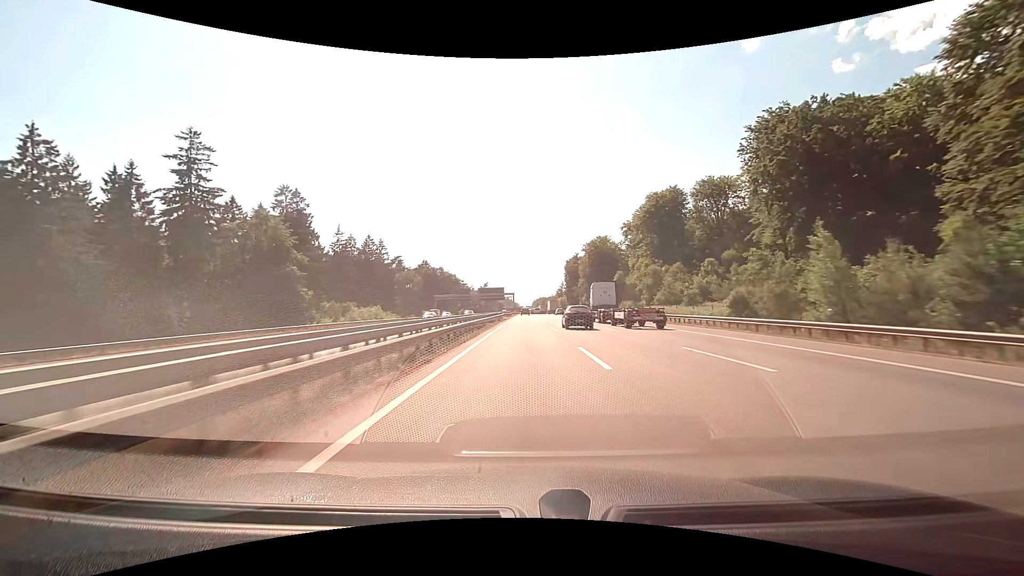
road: motorway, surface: concrete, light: Day
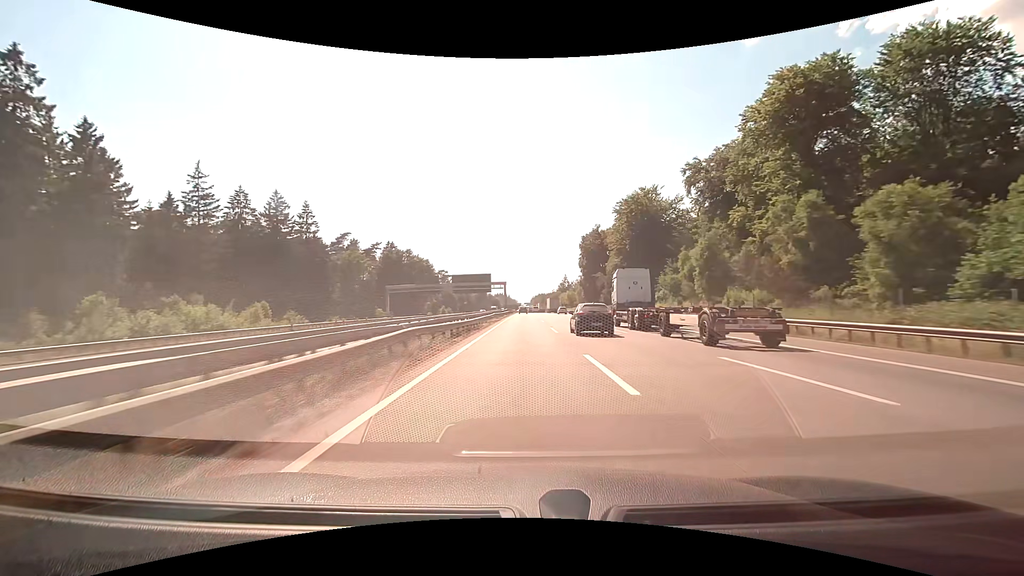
(+0.1, +57.7) m; 0°
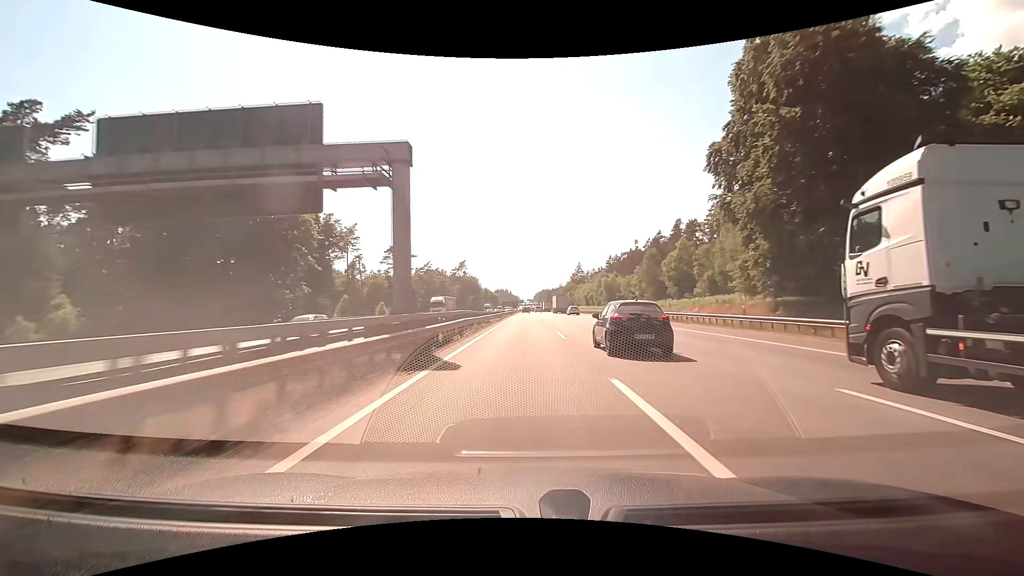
(0.0, +95.9) m; 0°
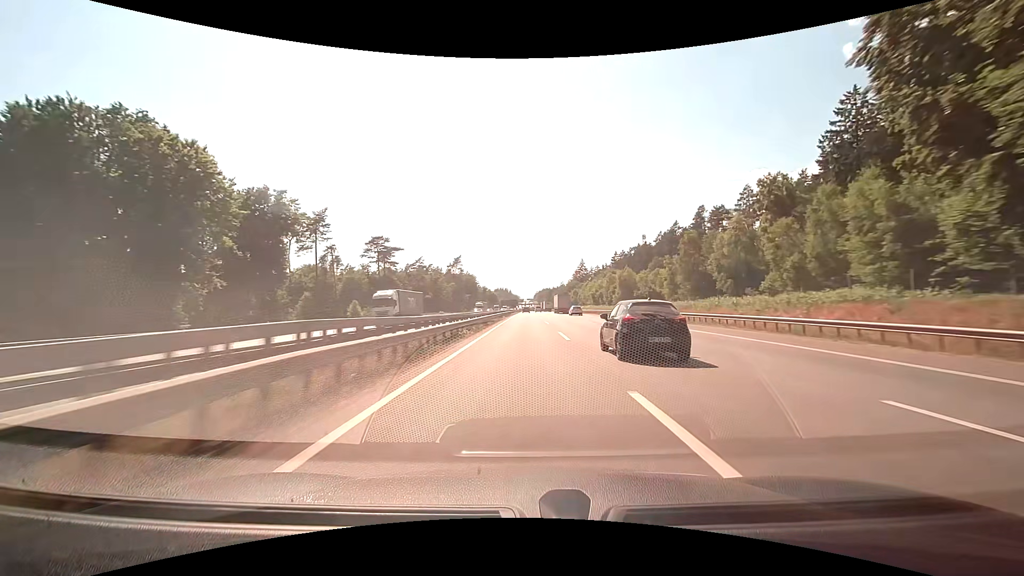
(0.0, +19.1) m; 0°
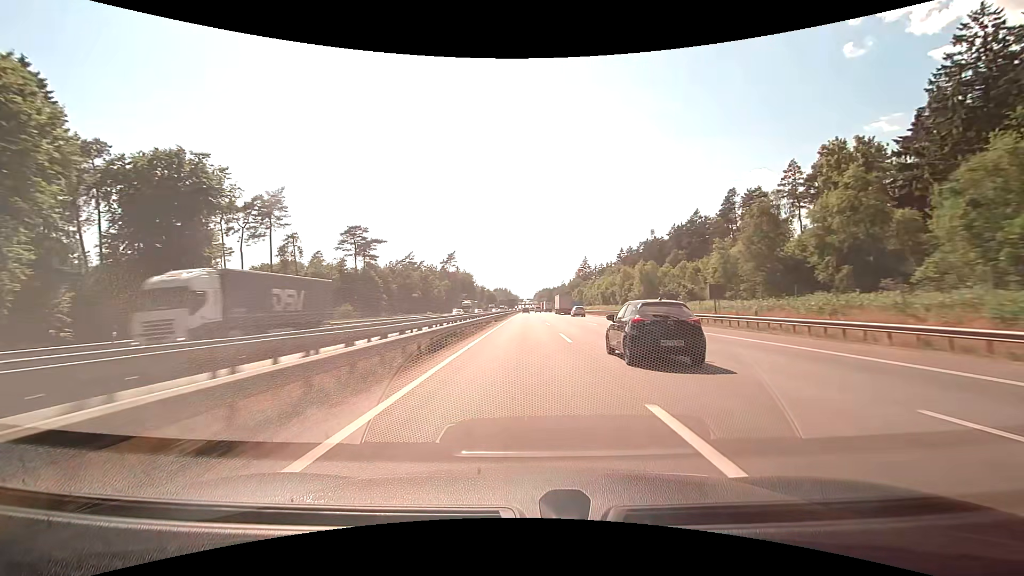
(0.0, +19.1) m; 0°
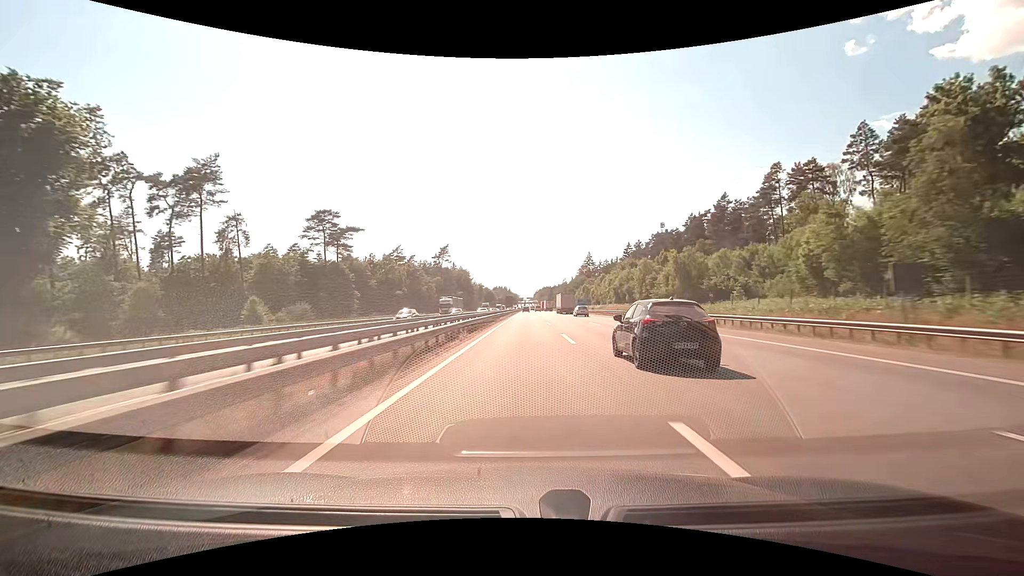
(0.0, +19.1) m; 0°
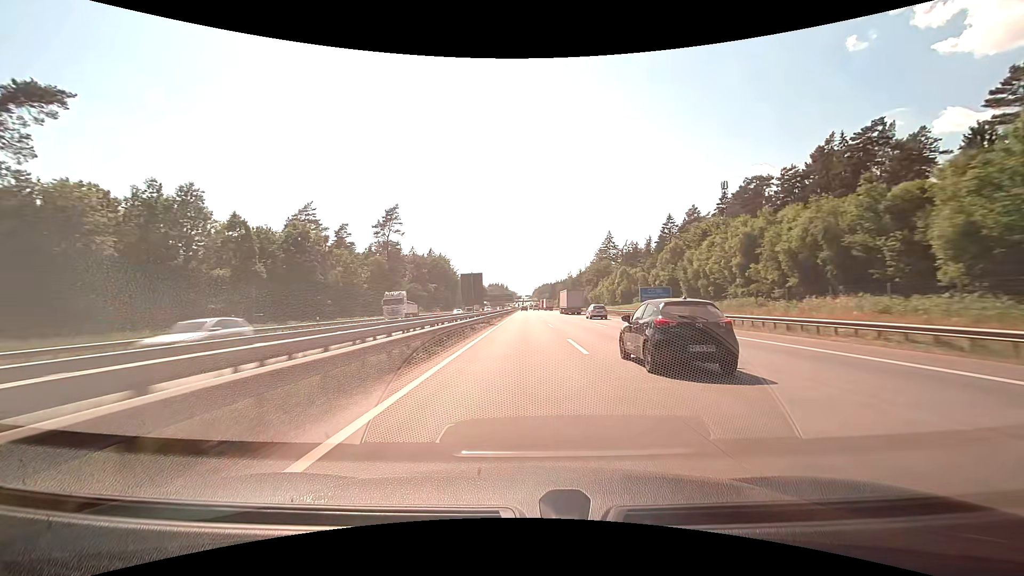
(+0.1, +76.6) m; 0°
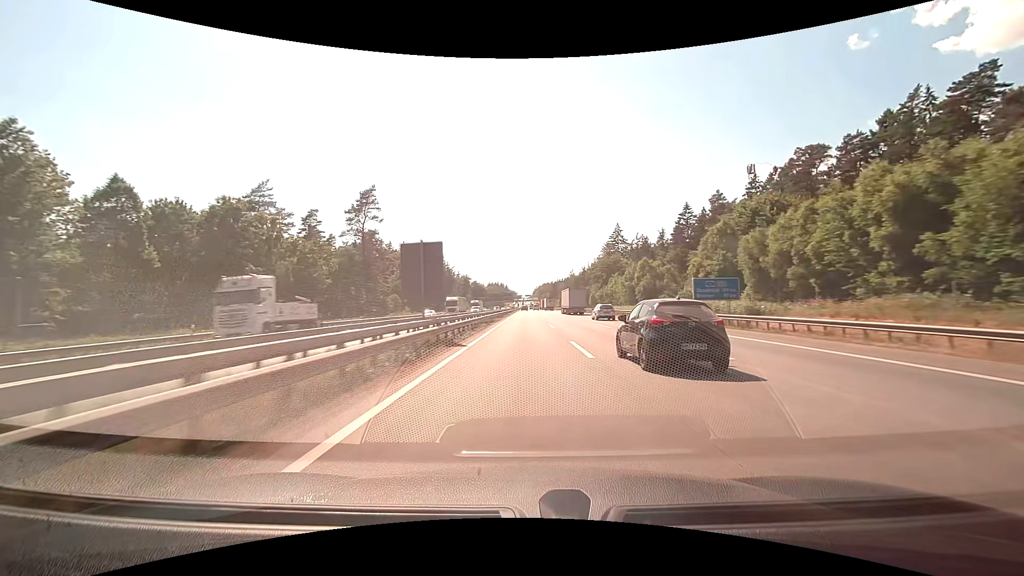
(0.0, +19.2) m; 0°
(0, +10) (0, +20) (0, +30) (0, +40) (0, +50) (0, +60) (0, +70) (0, +80) (0, +90) (0, +100) m
